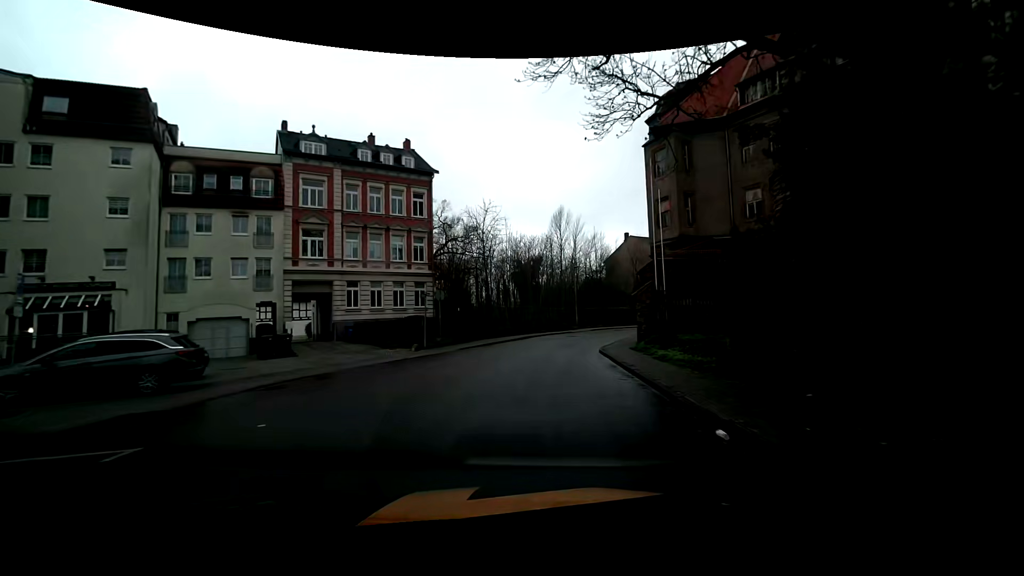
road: residential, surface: asphalt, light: Day
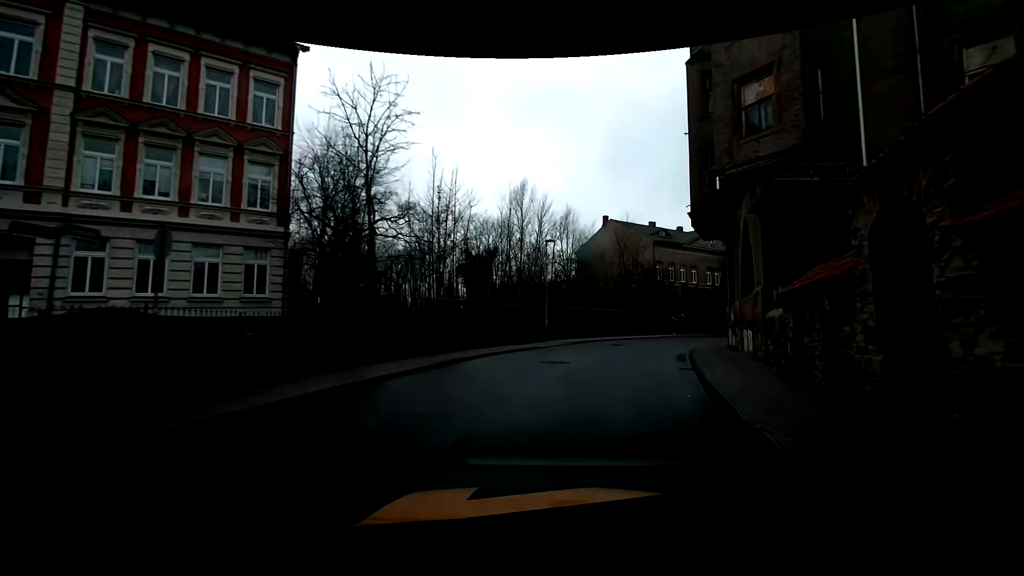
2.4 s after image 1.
(+0.6, +17.9) m; +4°
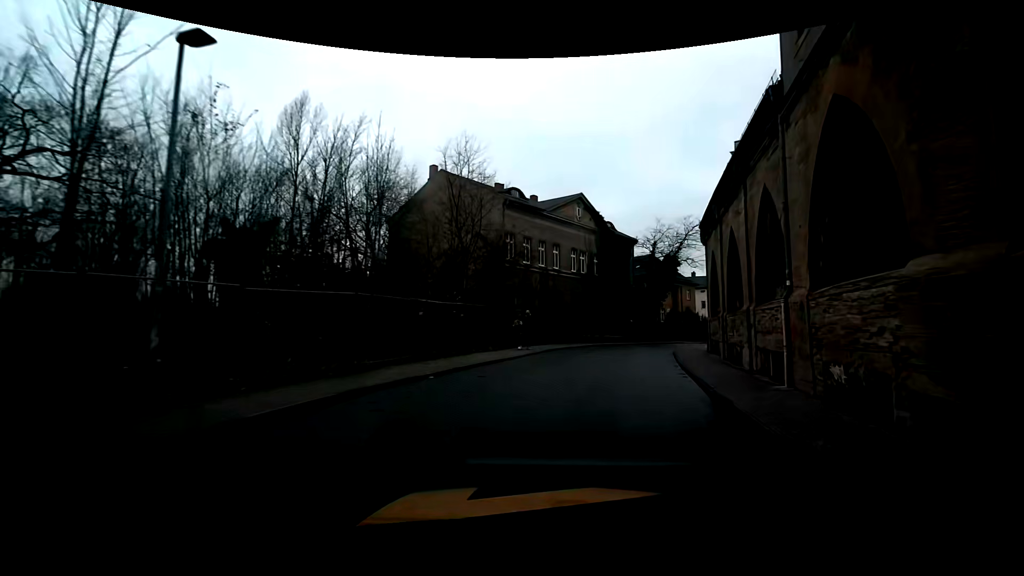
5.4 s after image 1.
(+3.5, +20.7) m; +19°
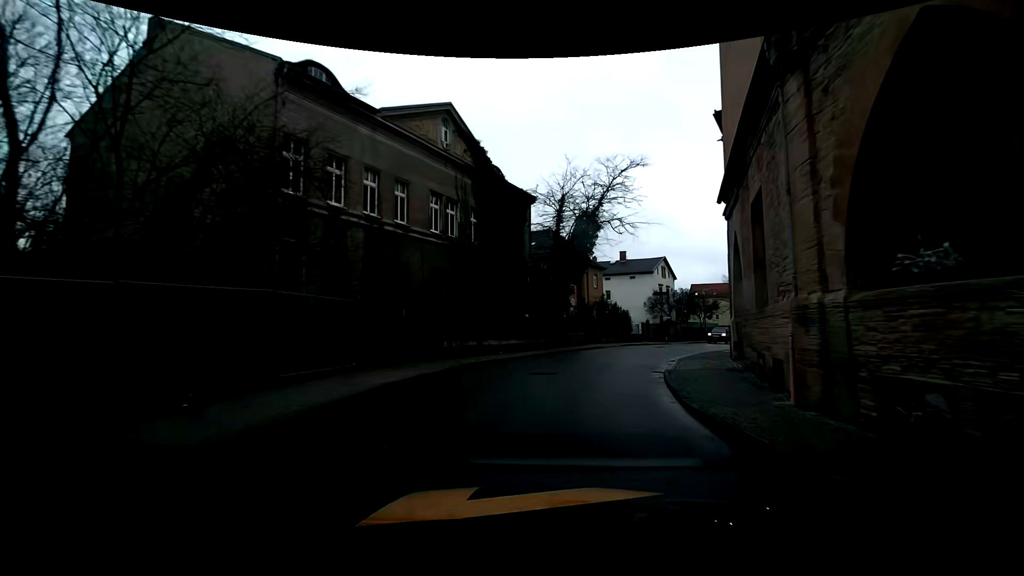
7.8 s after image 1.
(+2.4, +17.3) m; +13°
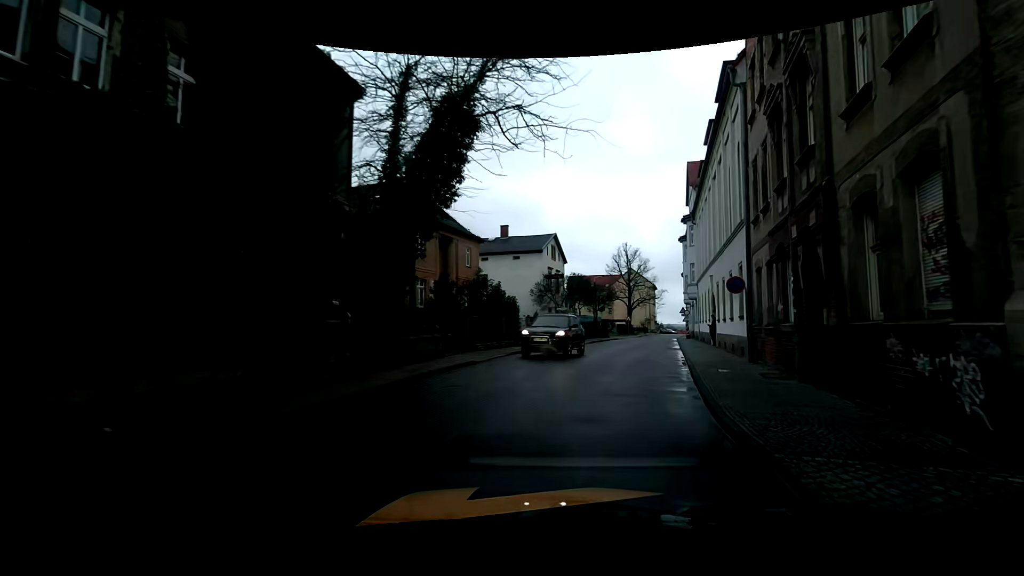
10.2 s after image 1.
(+1.6, +14.6) m; +14°
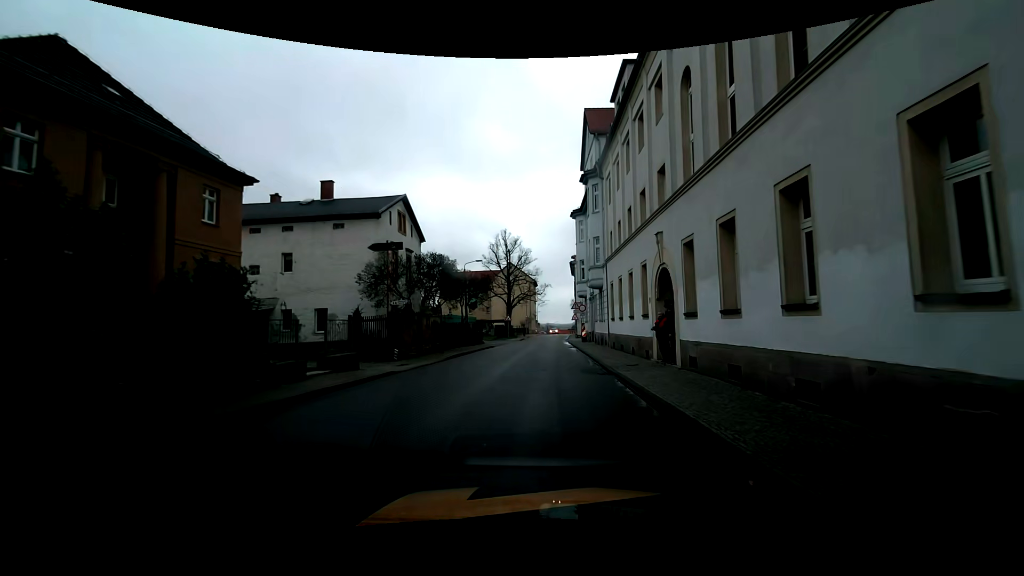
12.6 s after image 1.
(+2.2, +15.2) m; +14°
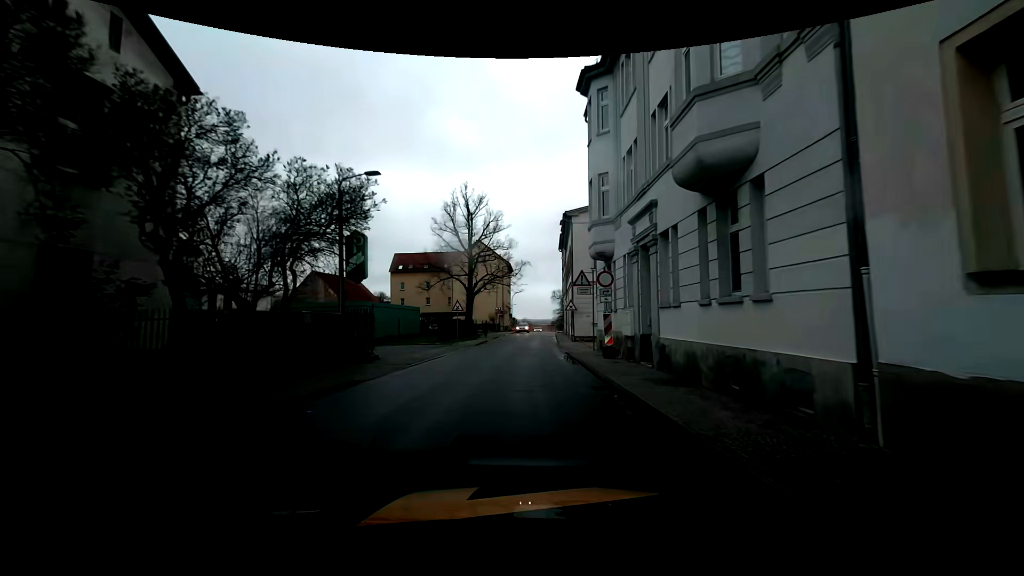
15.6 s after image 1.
(+0.3, +23.6) m; +1°
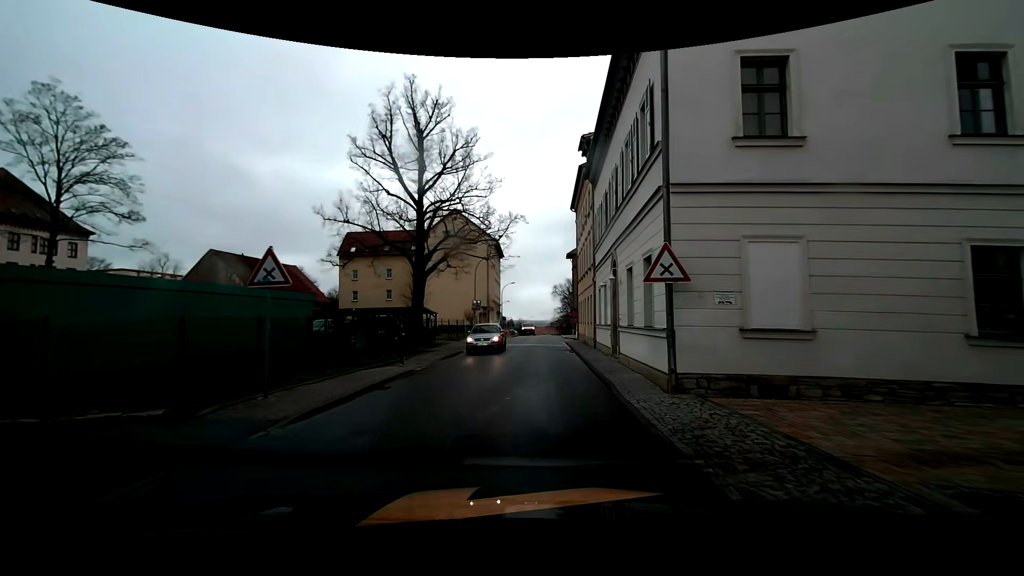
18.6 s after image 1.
(+0.2, +23.6) m; +1°
